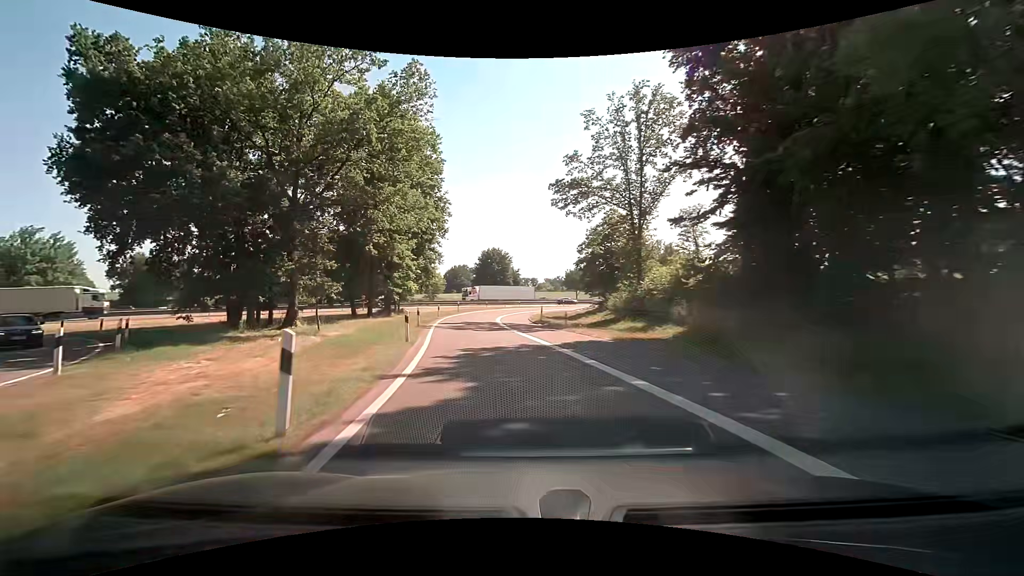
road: motorway_link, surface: asphalt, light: Day
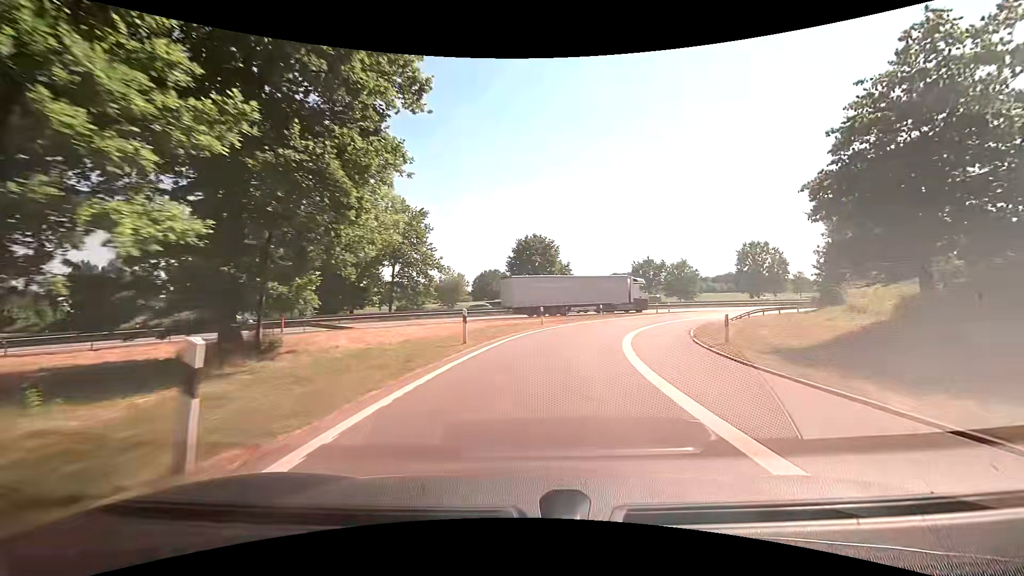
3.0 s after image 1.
(-4.5, +37.5) m; -5°
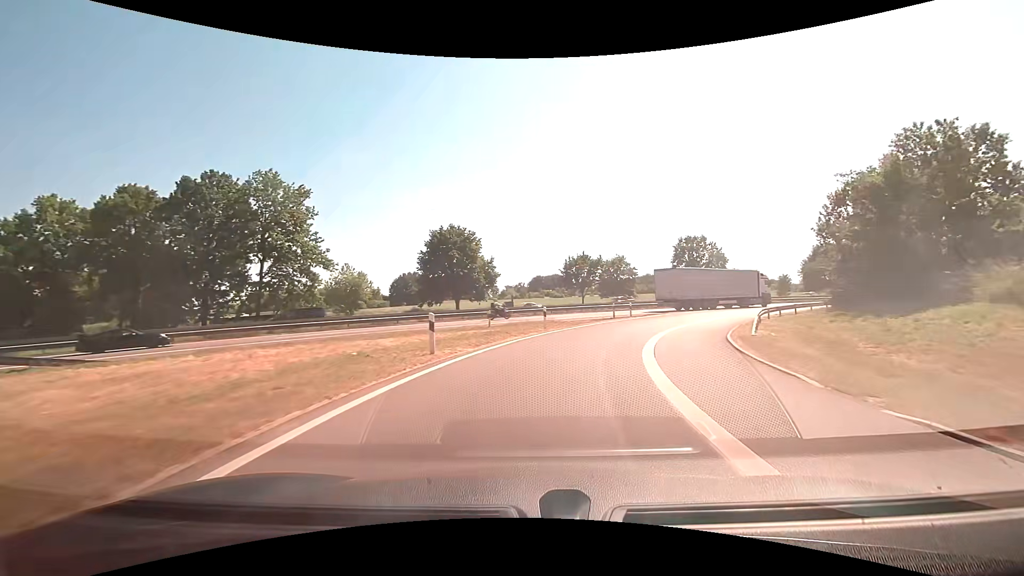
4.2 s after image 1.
(+1.1, +15.4) m; +8°
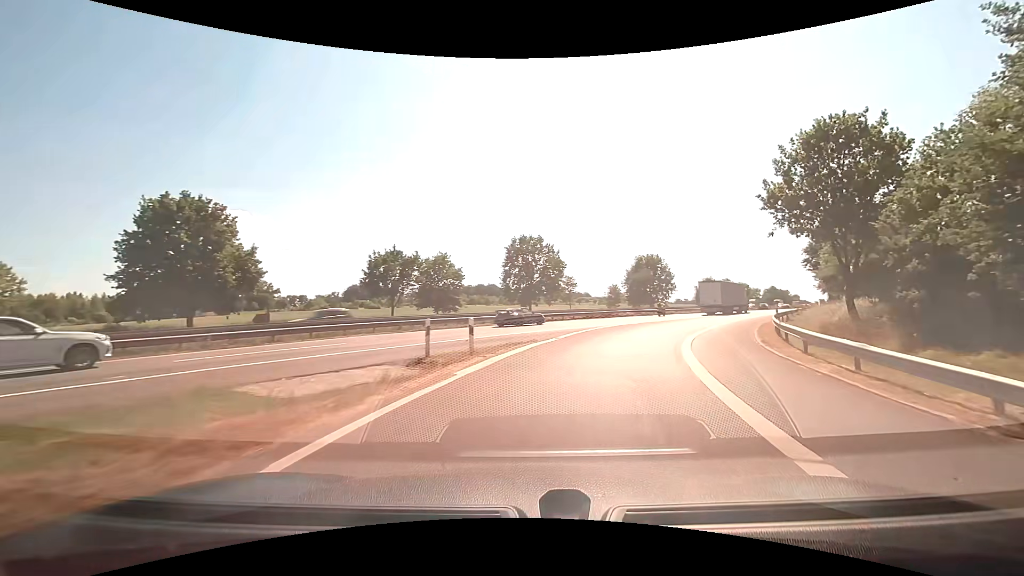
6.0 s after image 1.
(+3.6, +22.6) m; +19°
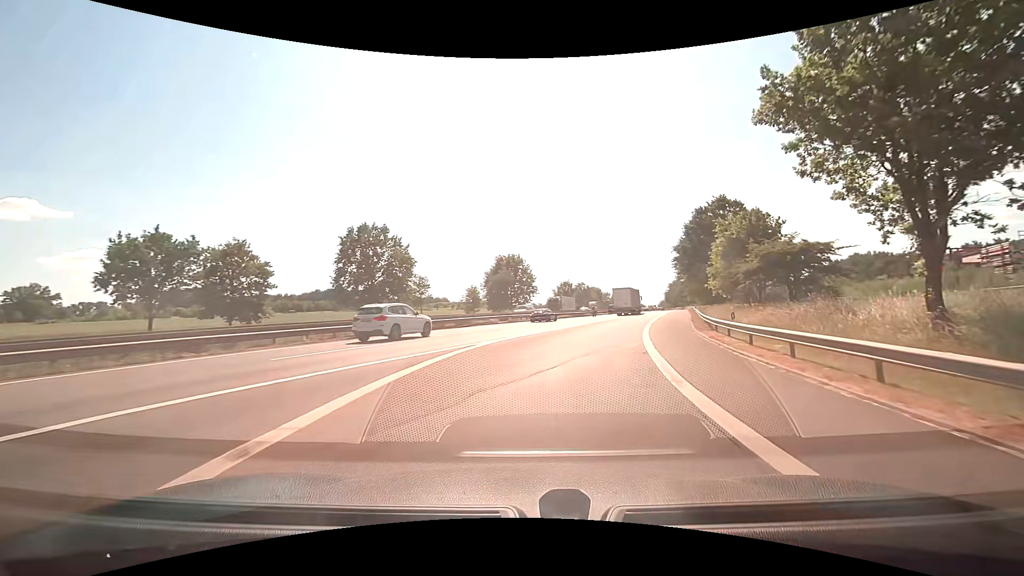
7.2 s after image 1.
(+2.3, +15.3) m; +17°
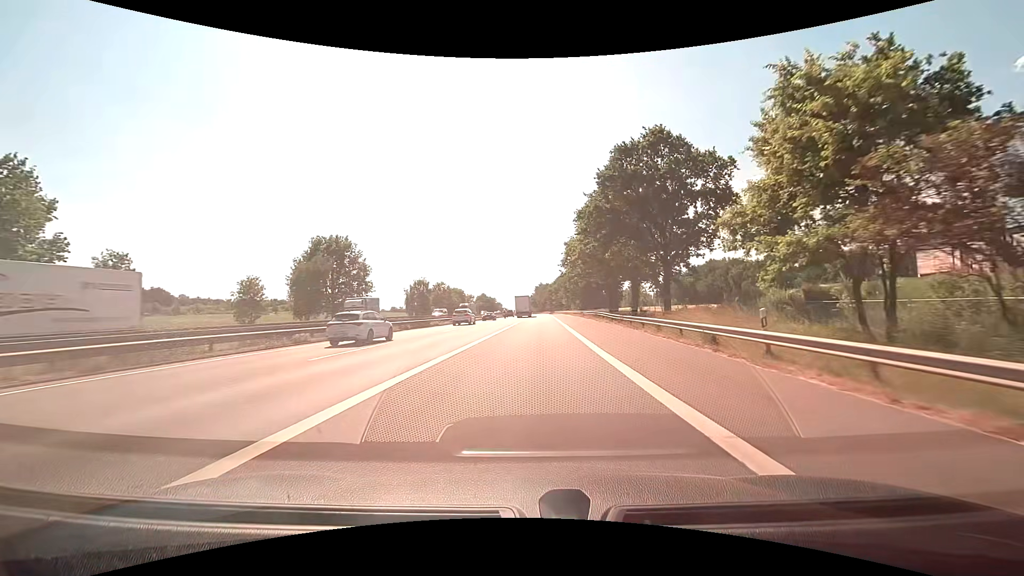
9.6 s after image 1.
(+5.9, +33.7) m; +16°
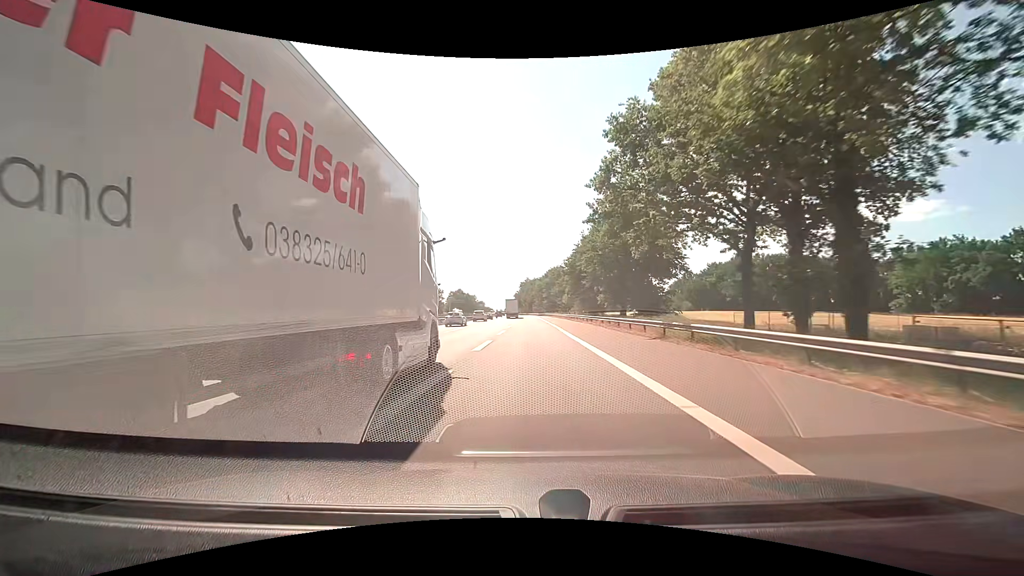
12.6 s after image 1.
(+1.4, +53.9) m; +2°
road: motorway
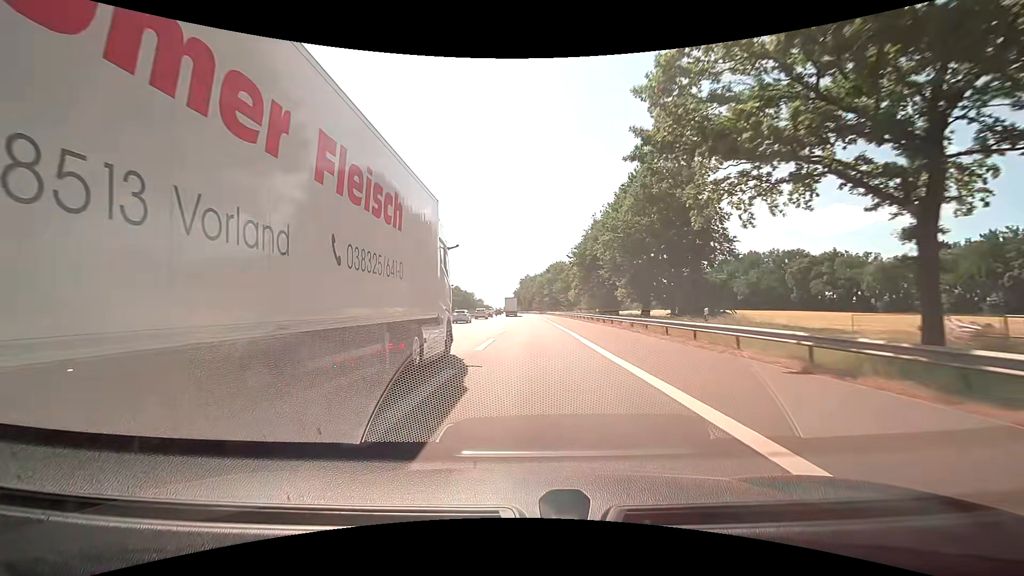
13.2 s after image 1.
(0.0, +12.2) m; 0°
(0, +10) (0, +20) (0, +30) (0, +40) (0, +50) (0, +60) (0, +70) (0, +80) (0, +90) (0, +100) m
